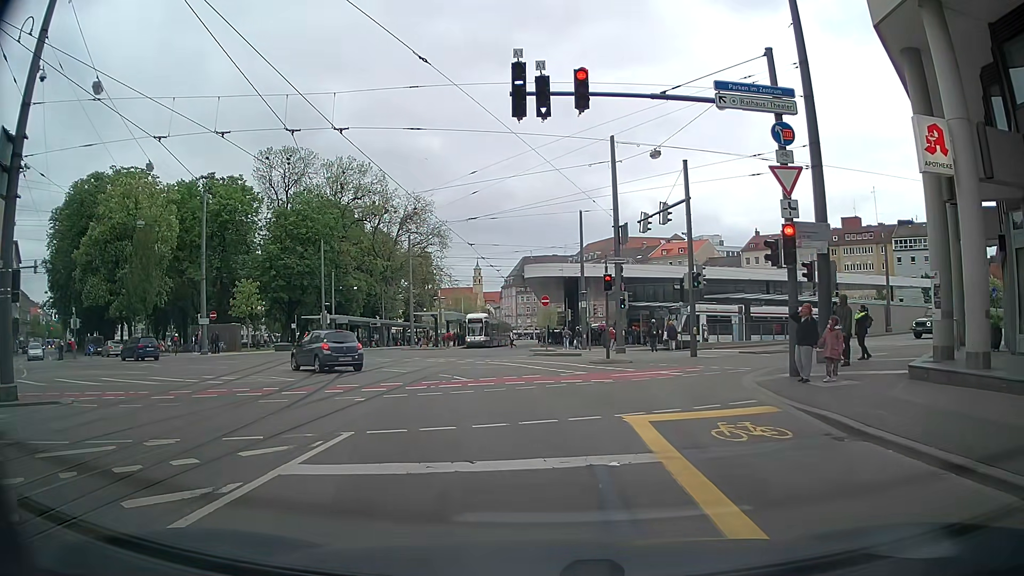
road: tertiary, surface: asphalt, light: Day
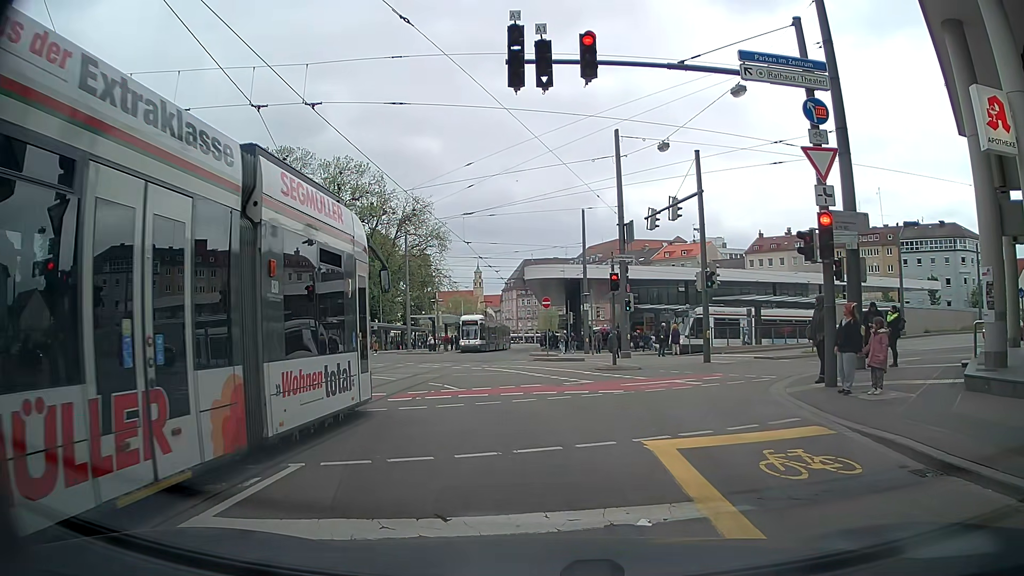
(0.0, +1.8) m; +1°
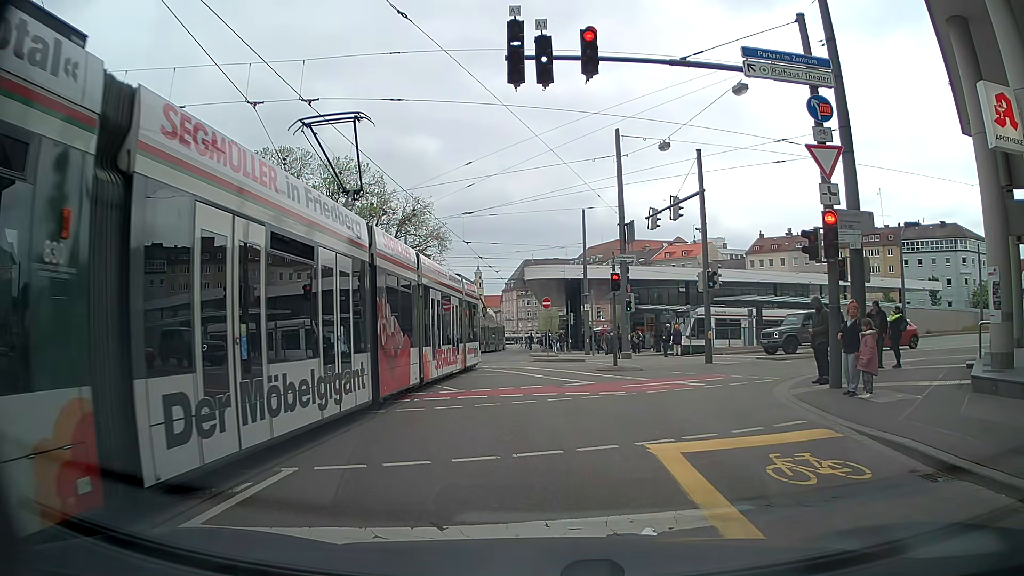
(0.0, +0.3) m; 0°
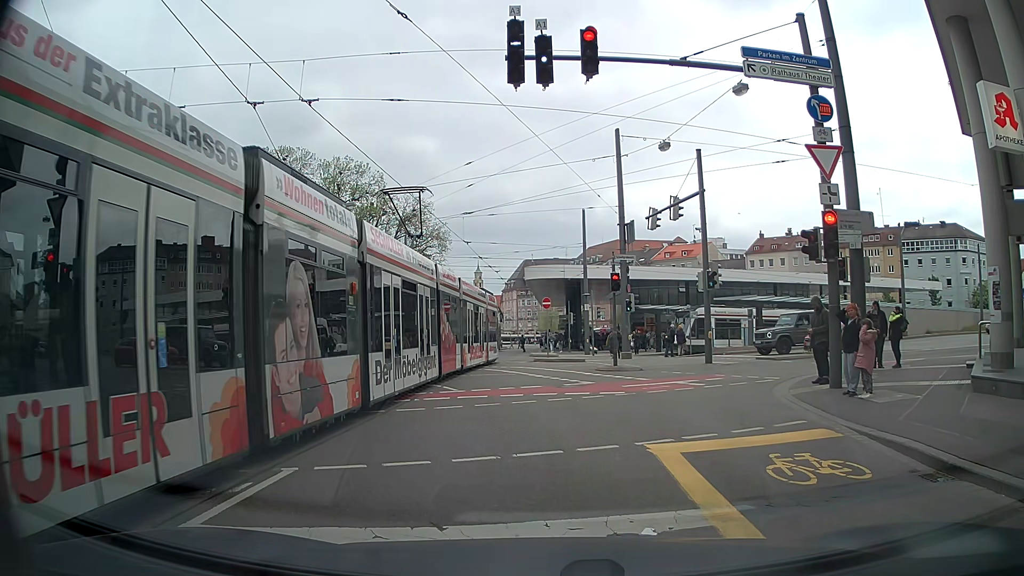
(0.0, 0.0) m; 0°
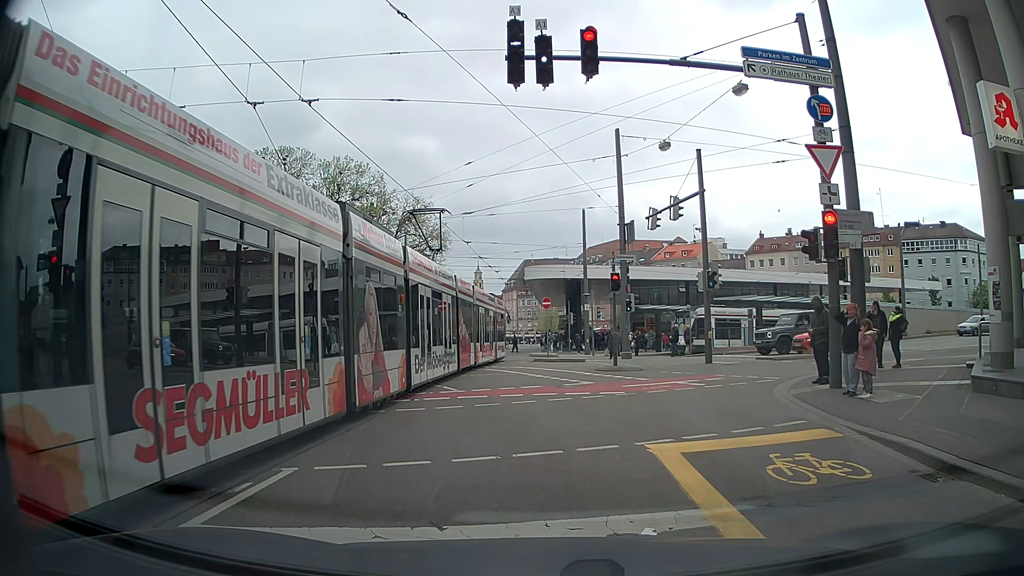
(0.0, 0.0) m; 0°
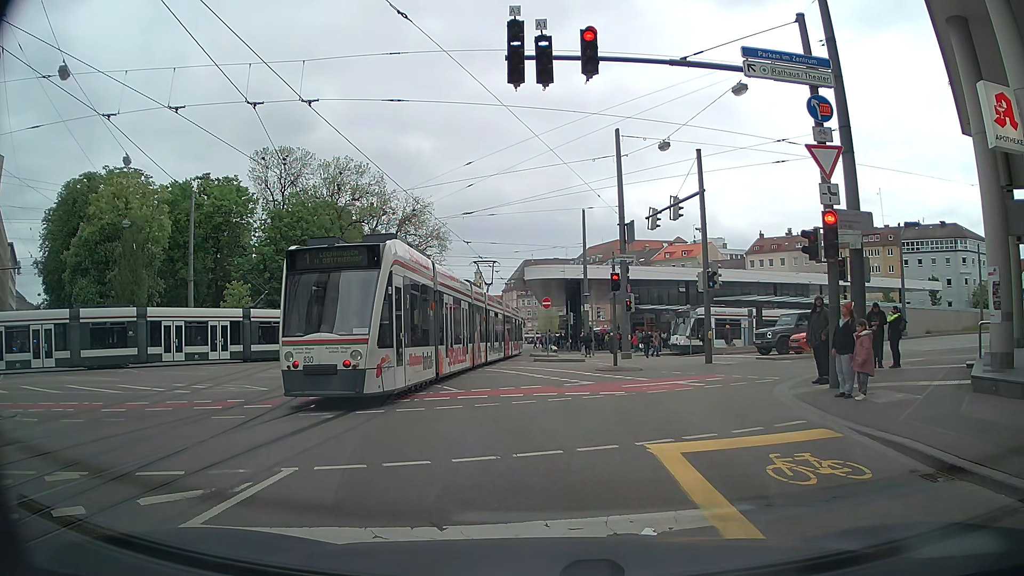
(0.0, 0.0) m; 0°
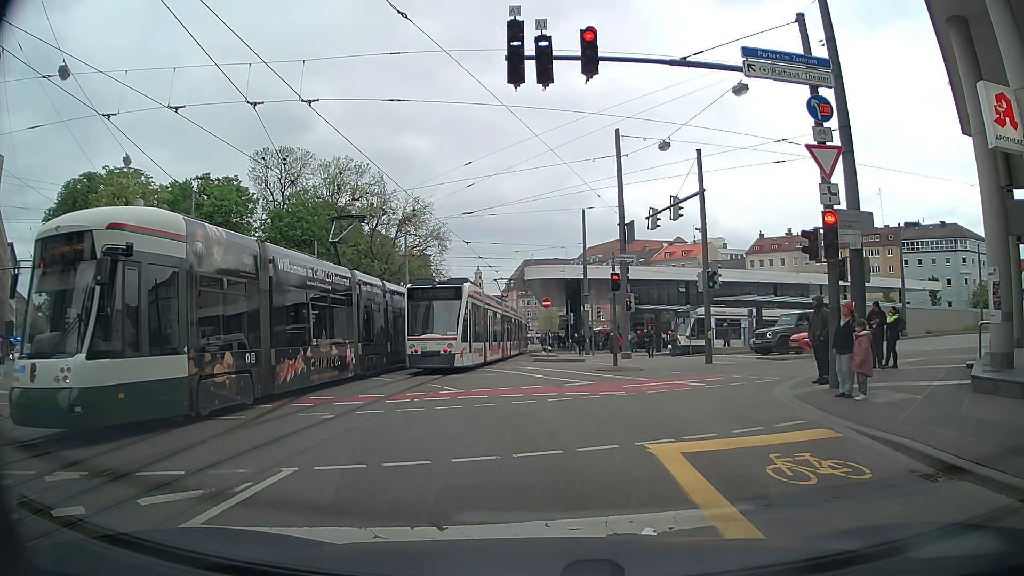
(0.0, 0.0) m; 0°
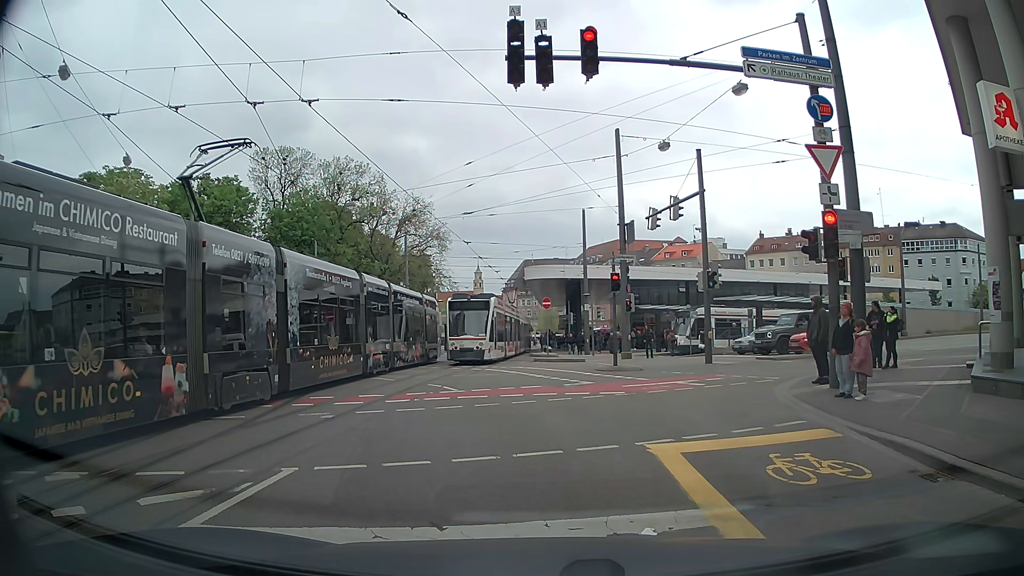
(0.0, 0.0) m; 0°
